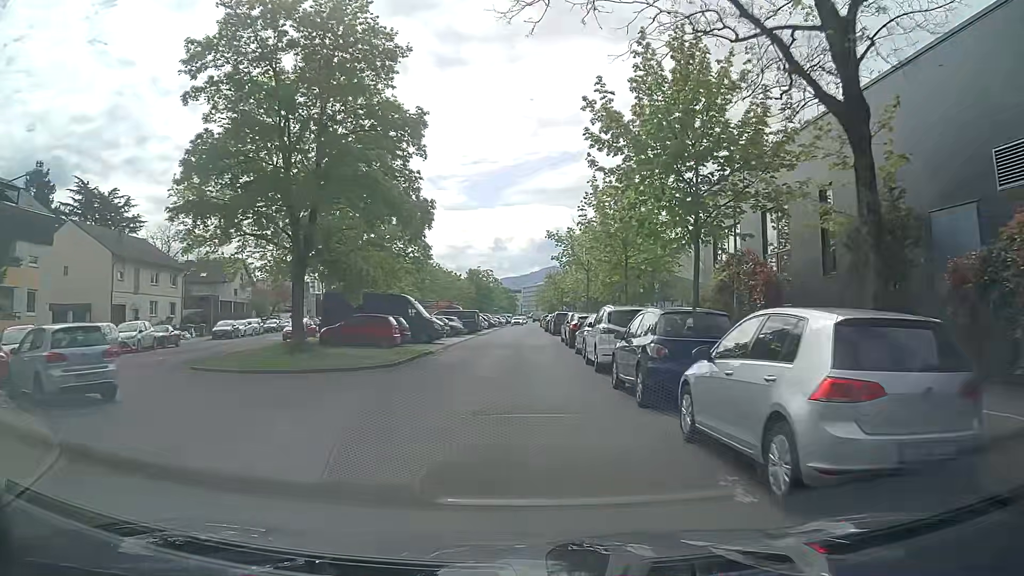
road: residential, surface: asphalt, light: Day
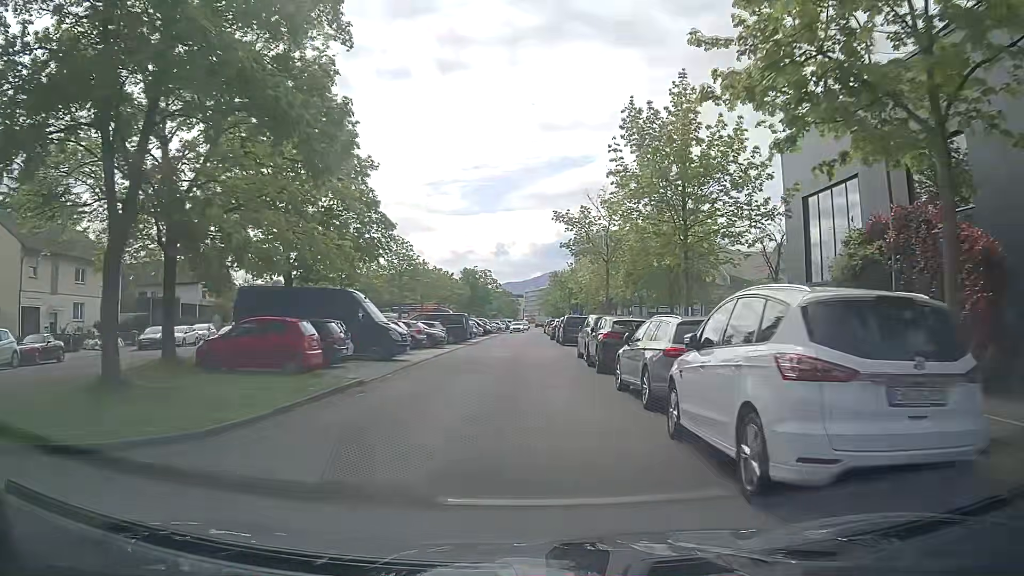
(+0.1, +11.6) m; +2°
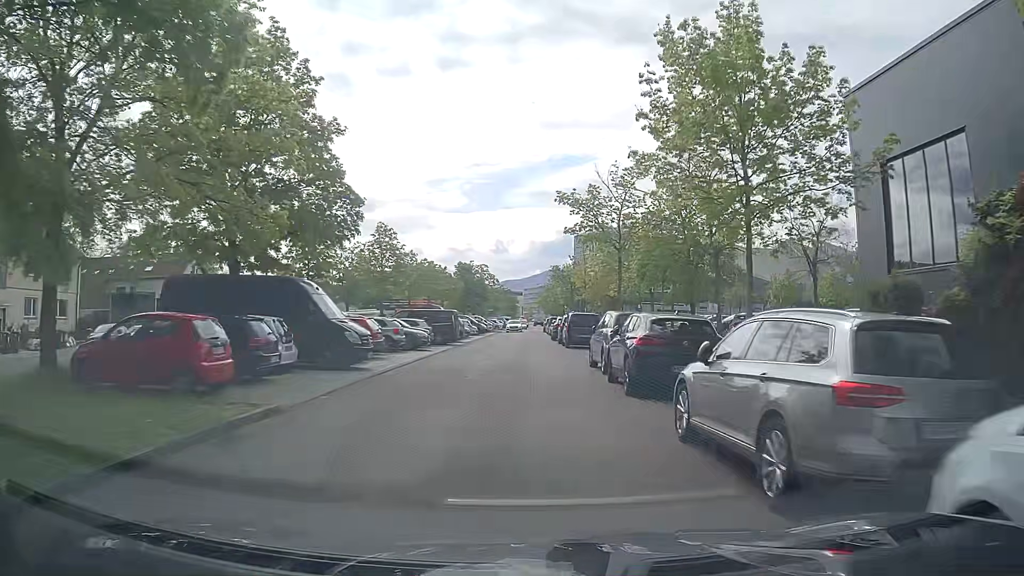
(-0.2, +5.7) m; -1°
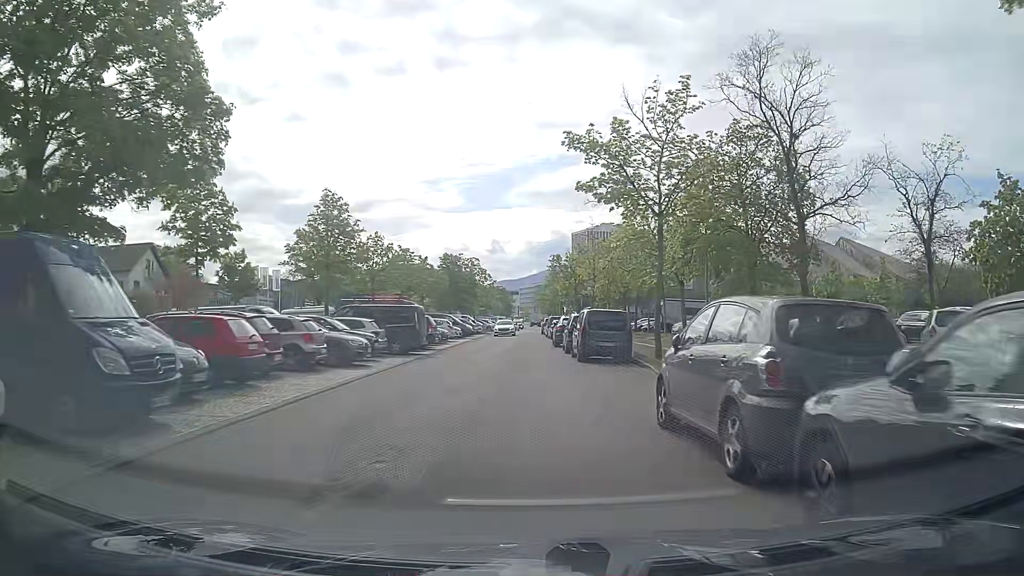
(-0.1, +11.2) m; -1°
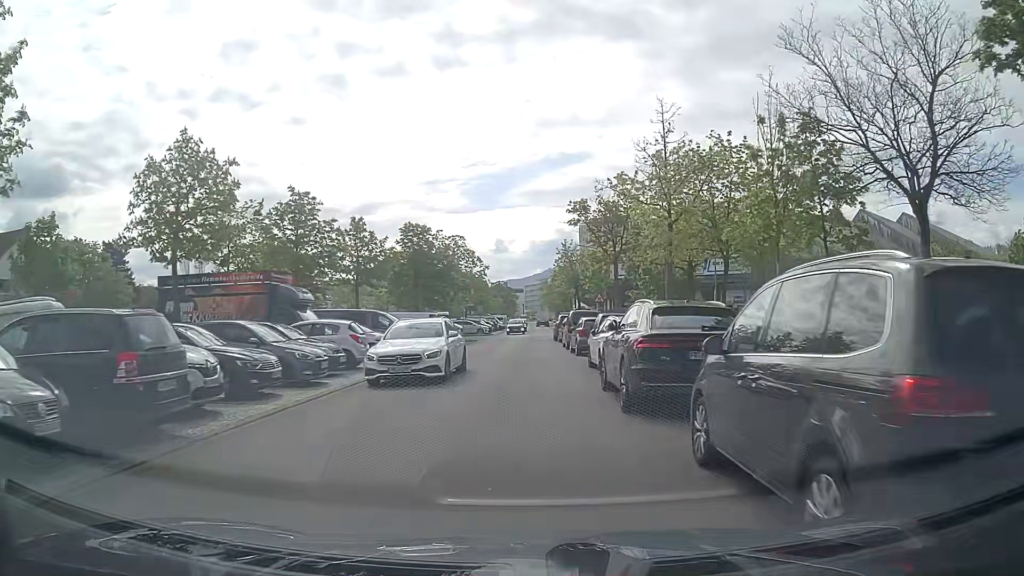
(+0.6, +24.9) m; +1°
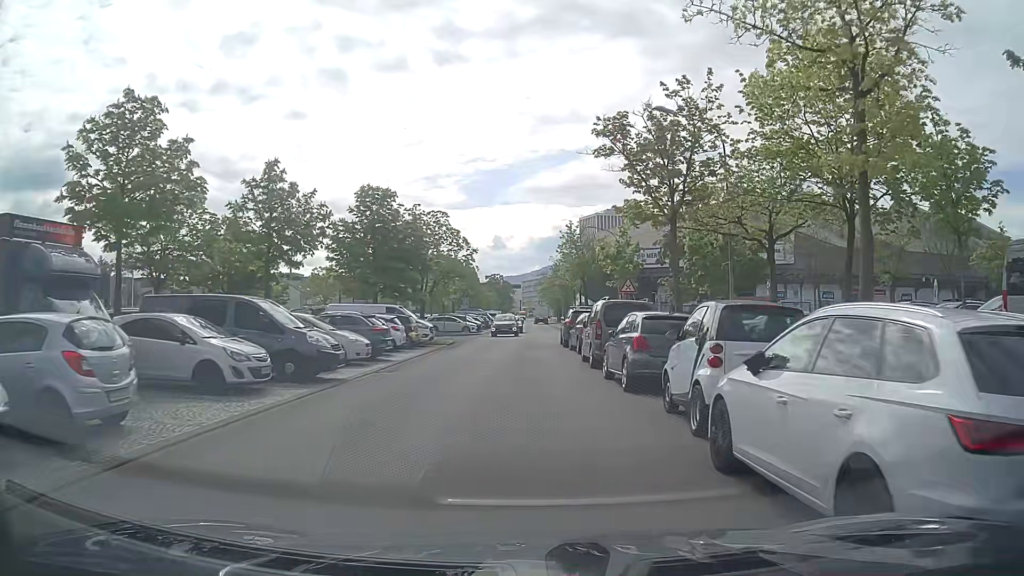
(-0.1, +13.0) m; 0°
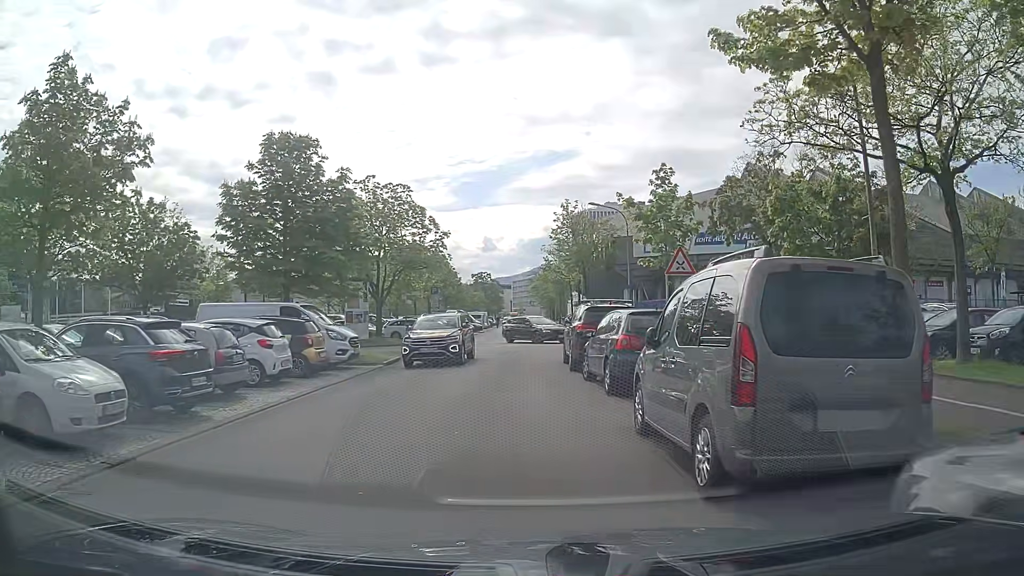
(+0.2, +12.2) m; 0°
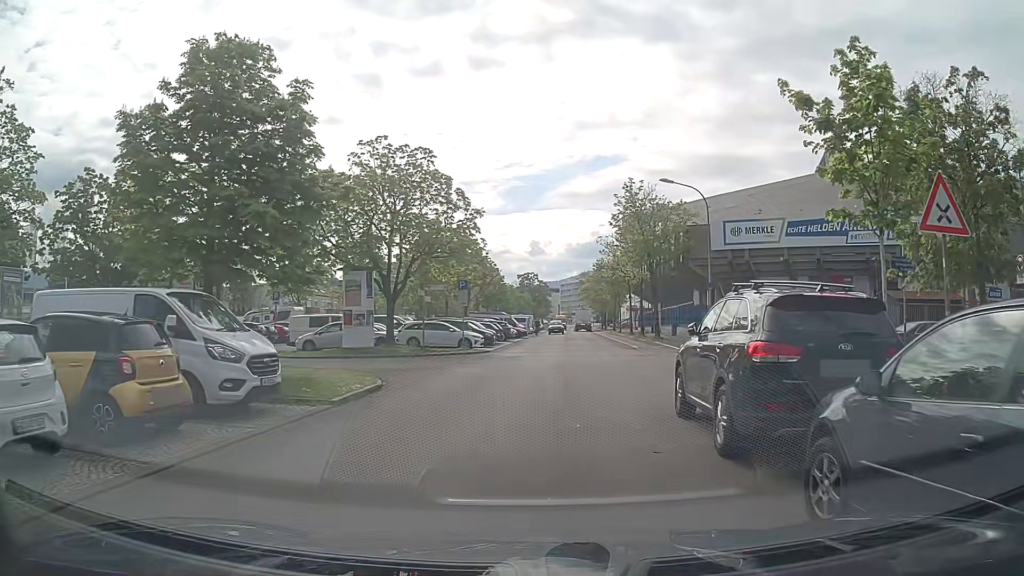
(-0.3, +10.1) m; -4°
(0, +10) (+2, +20) (+4, +30) (+4, +40) (+5, +50) (+5, +60) (+6, +70) (+6, +80) (+6, +90) (+5, +100) m
